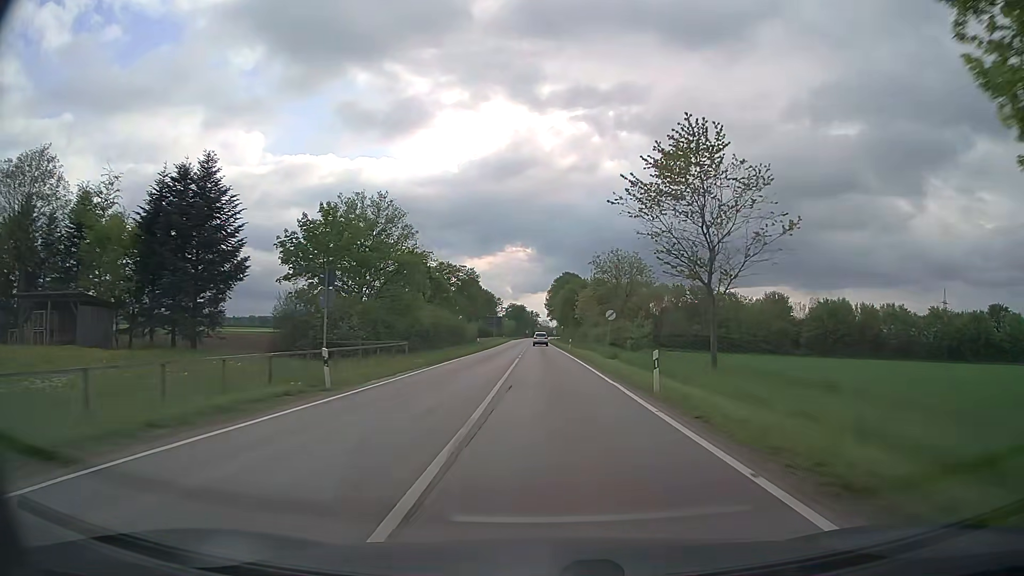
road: secondary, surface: asphalt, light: Day
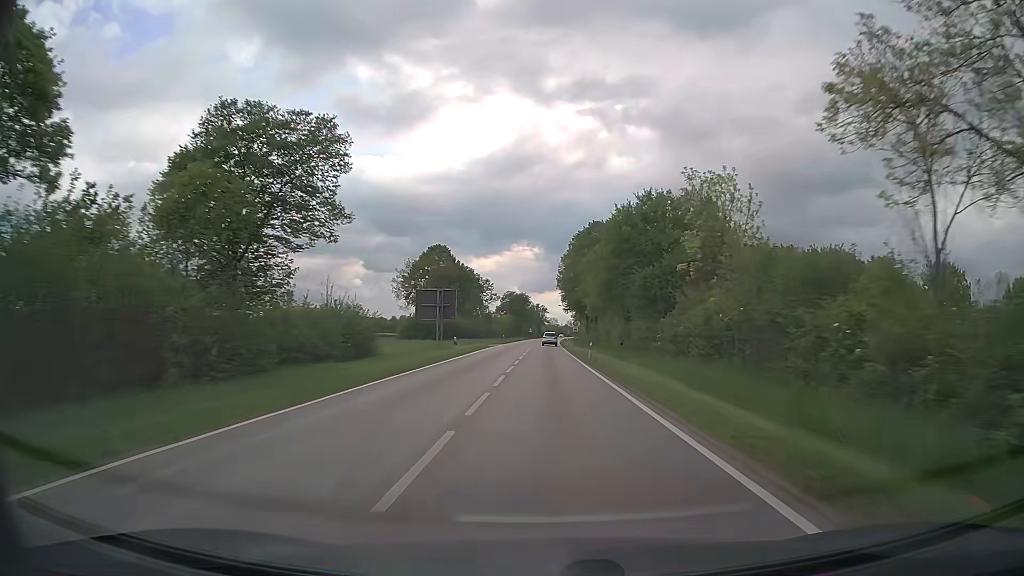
(-0.6, +63.9) m; -1°
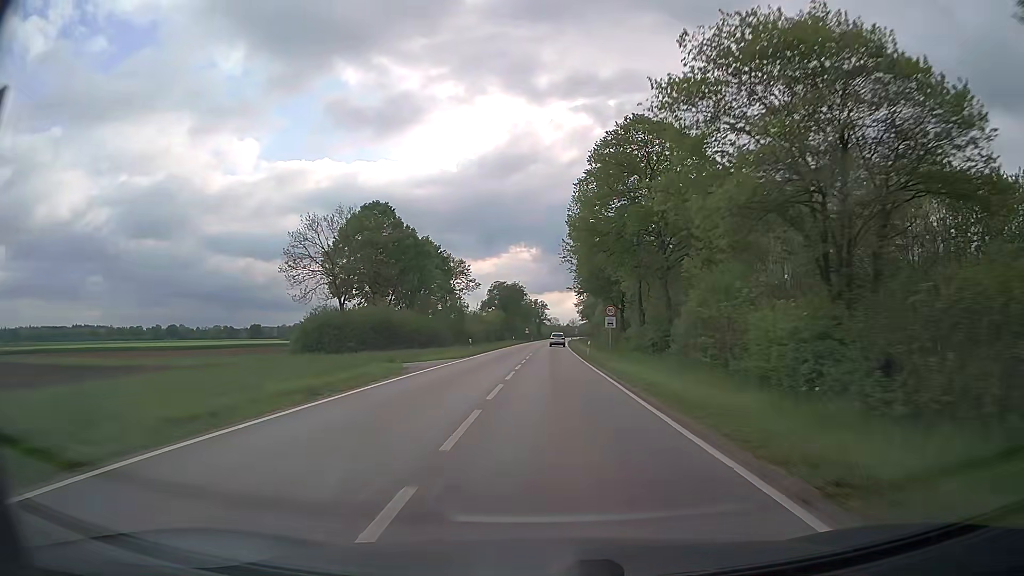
(0.0, +39.5) m; 0°
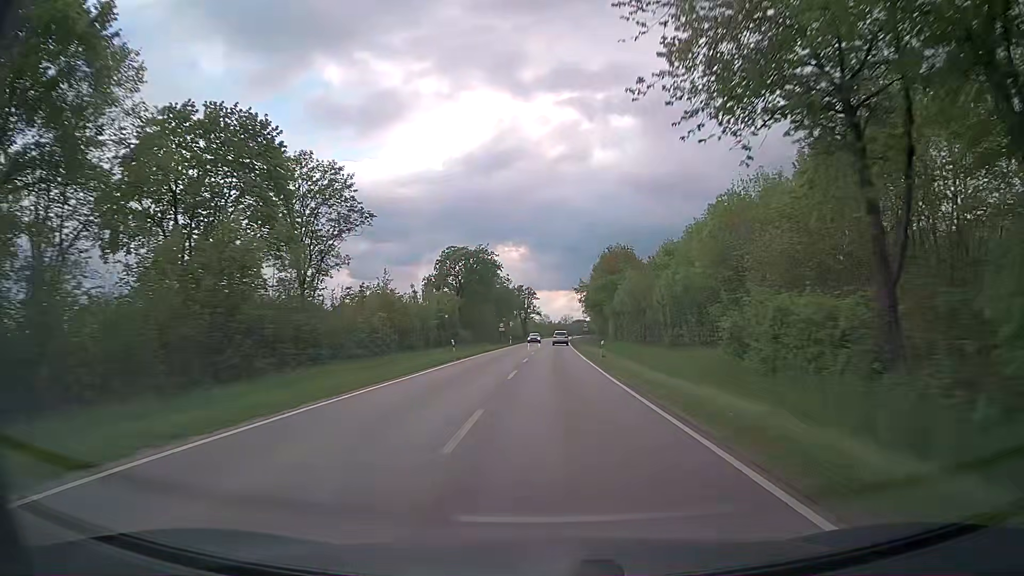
(+0.1, +53.7) m; 0°
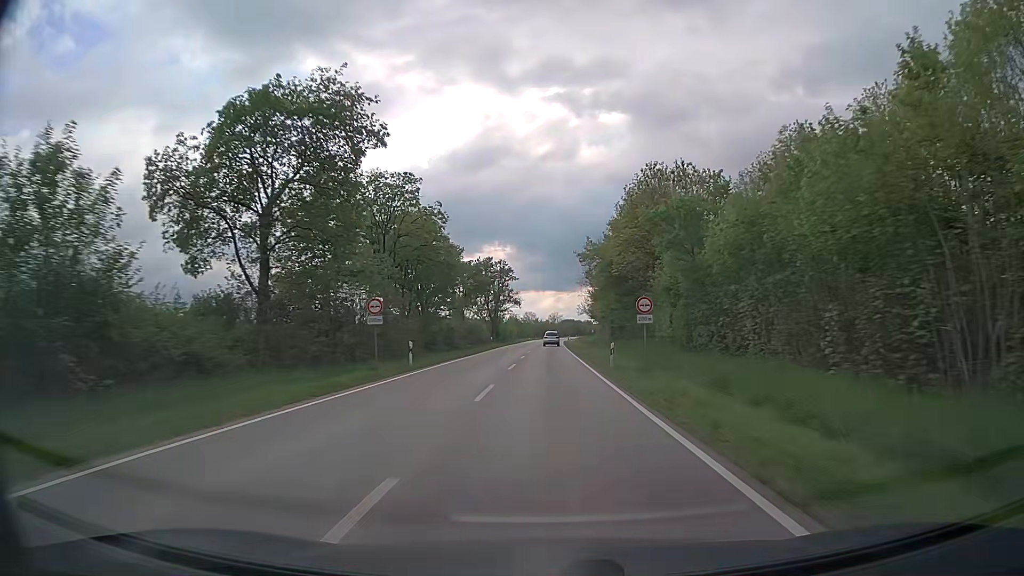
(+1.0, +53.7) m; +1°
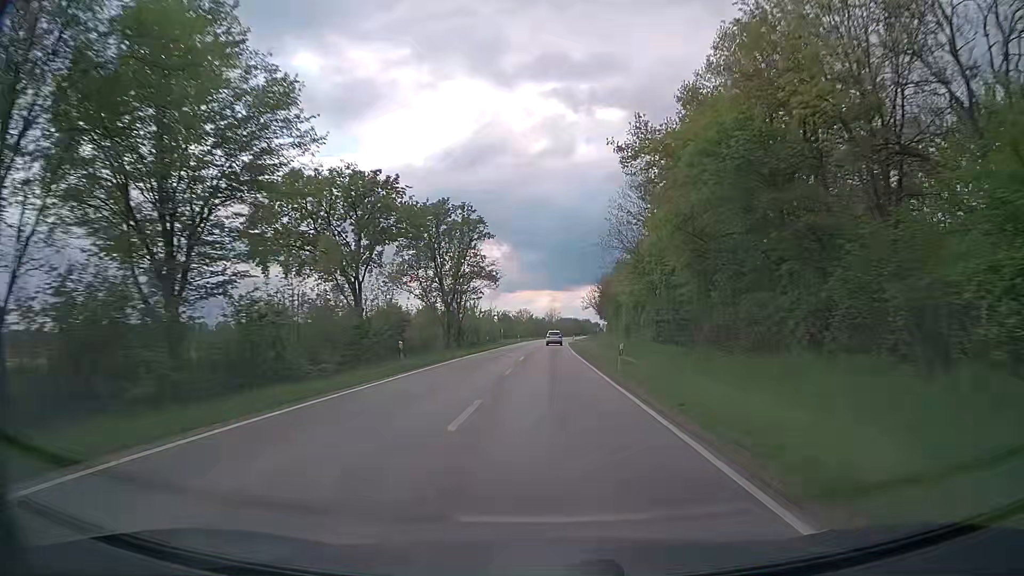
(+0.1, +40.0) m; 0°
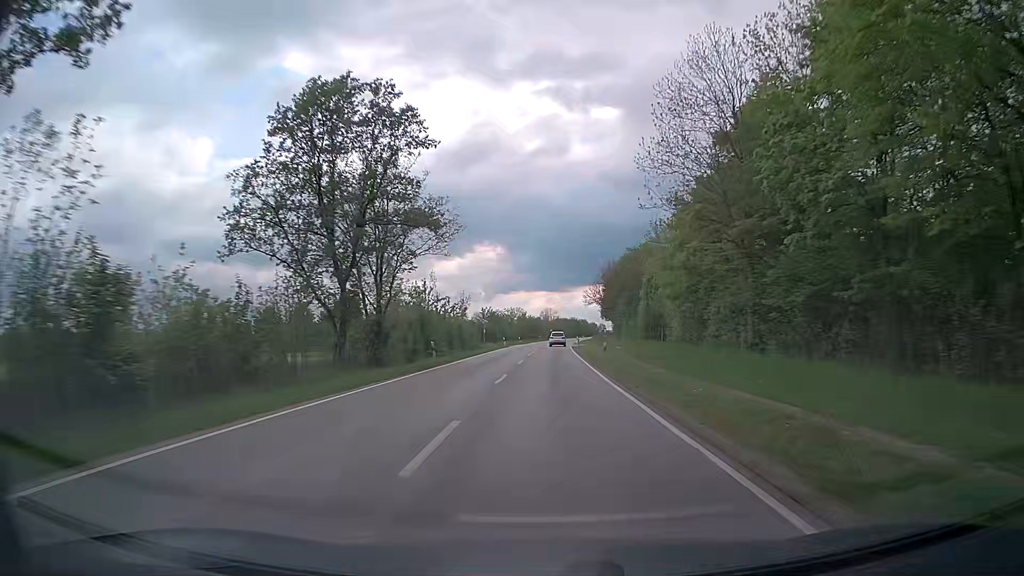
(+0.1, +26.8) m; 0°
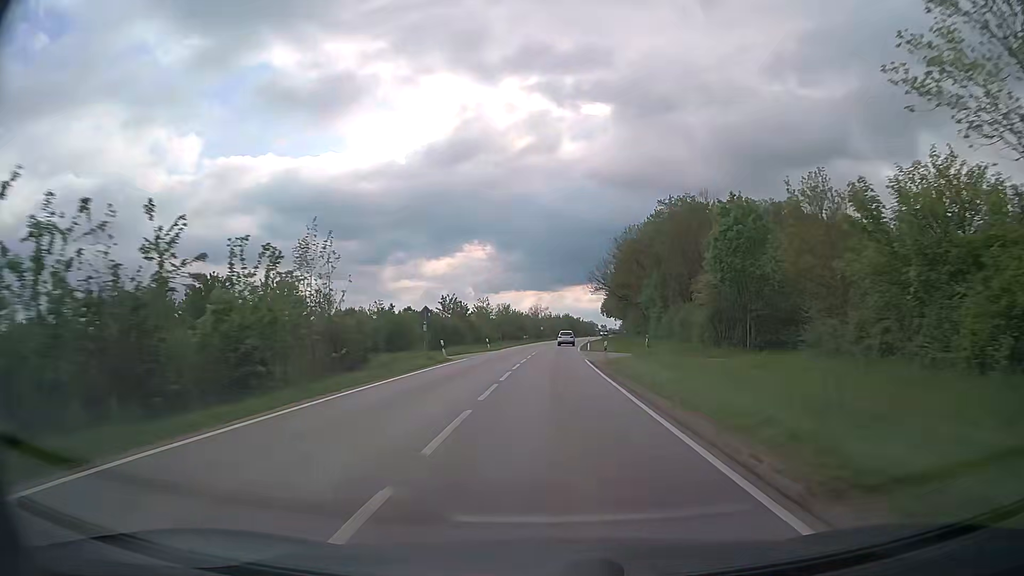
(+0.3, +40.3) m; +1°
(0, +10) (0, +20) (0, +30) (+1, +40) (+1, +50) (+1, +60) (+2, +70) (+3, +80) (+4, +90) (+5, +100) m
